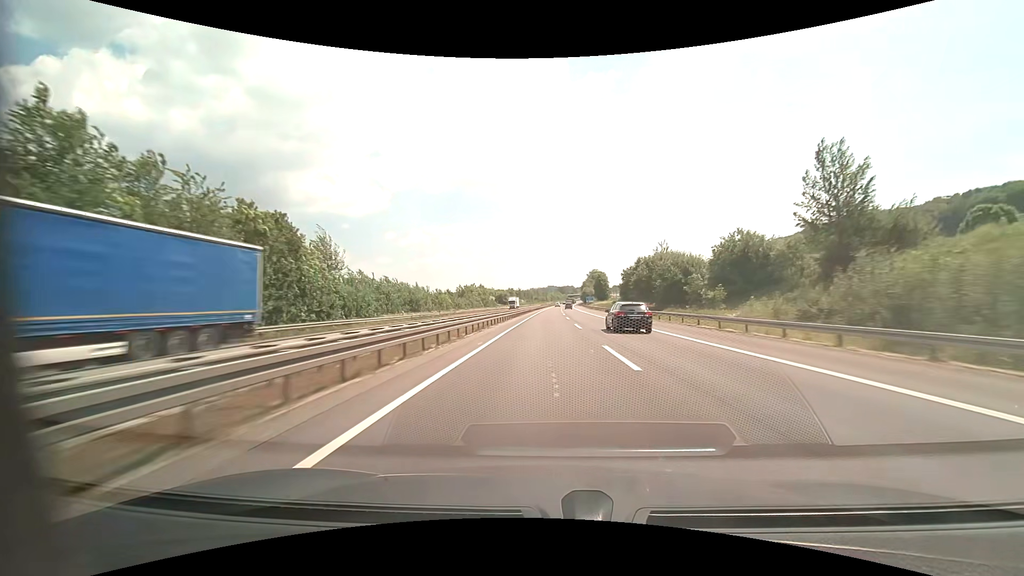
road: motorway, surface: asphalt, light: Day
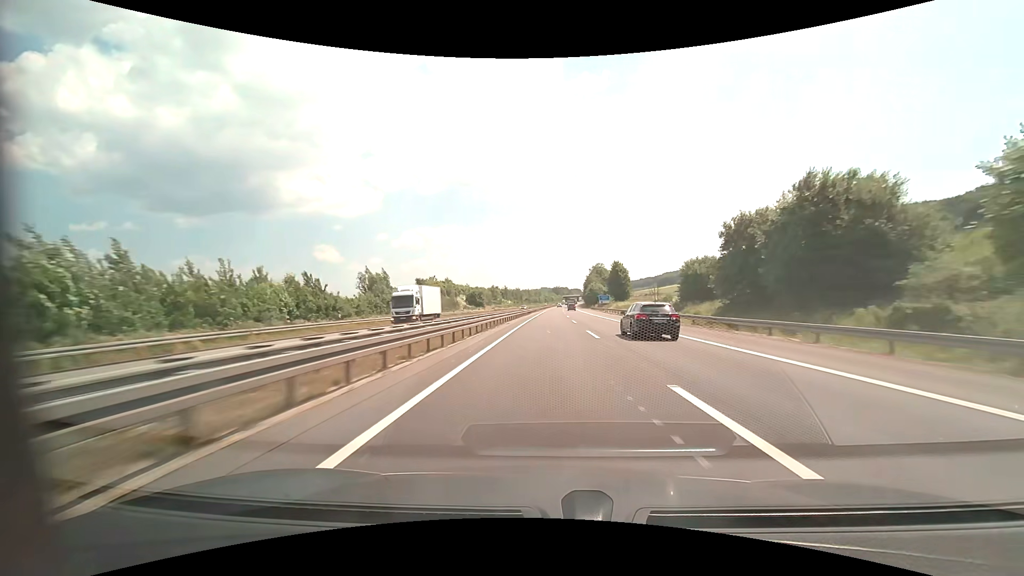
(+0.4, +62.5) m; +1°
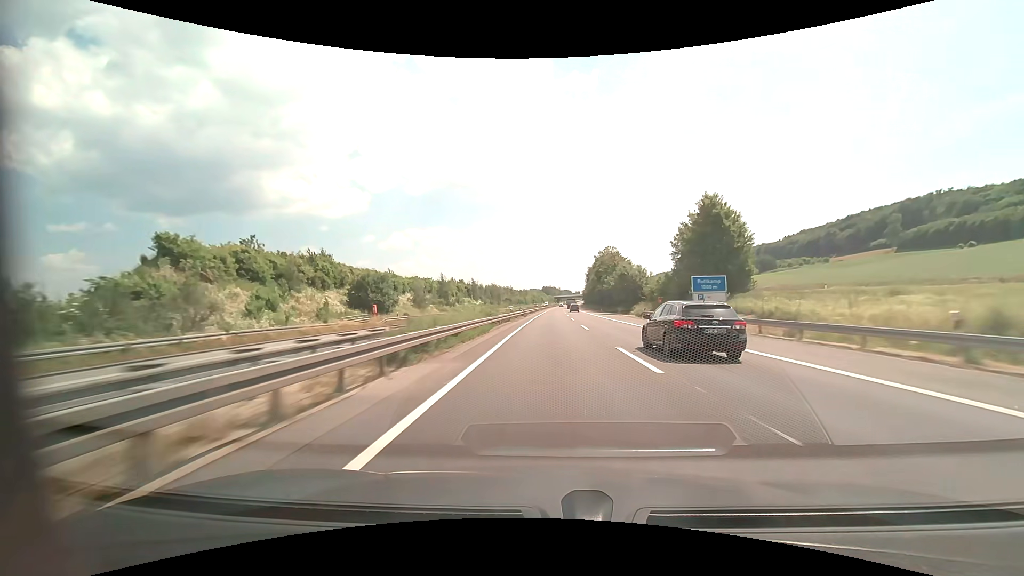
(+0.9, +83.1) m; +1°
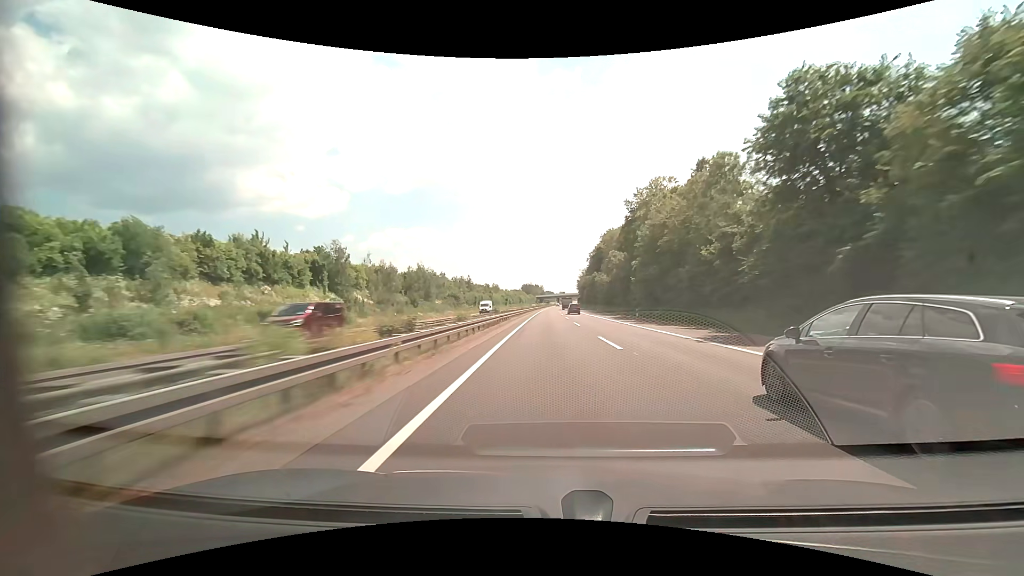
(+1.3, +103.6) m; +2°
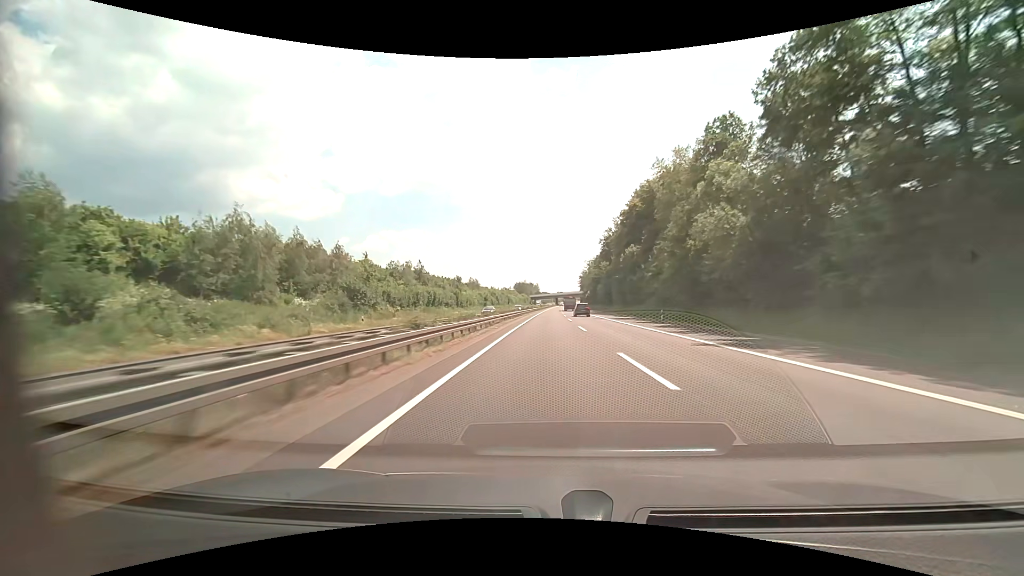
(+0.4, +62.1) m; +1°
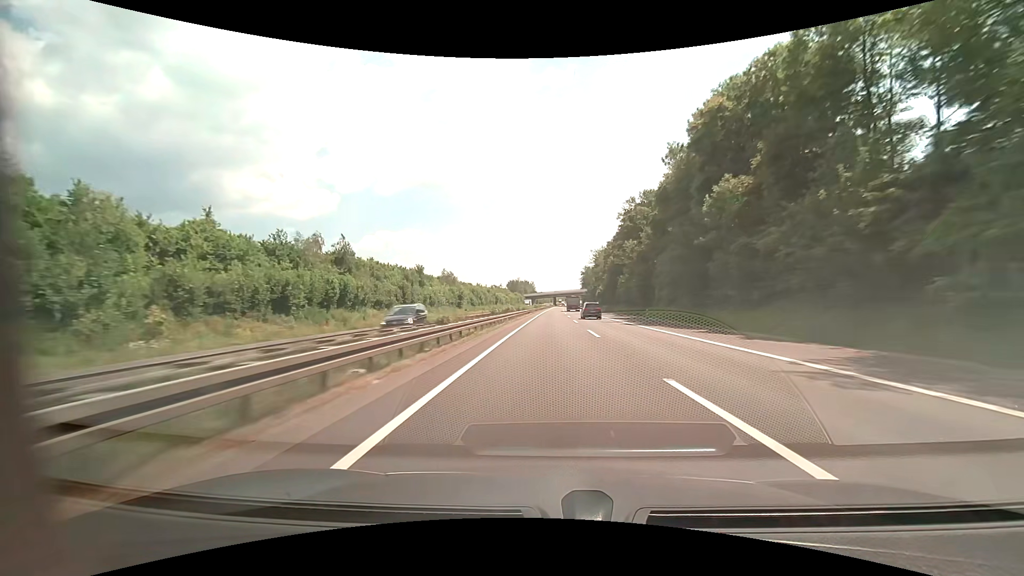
(0.0, +41.4) m; 0°
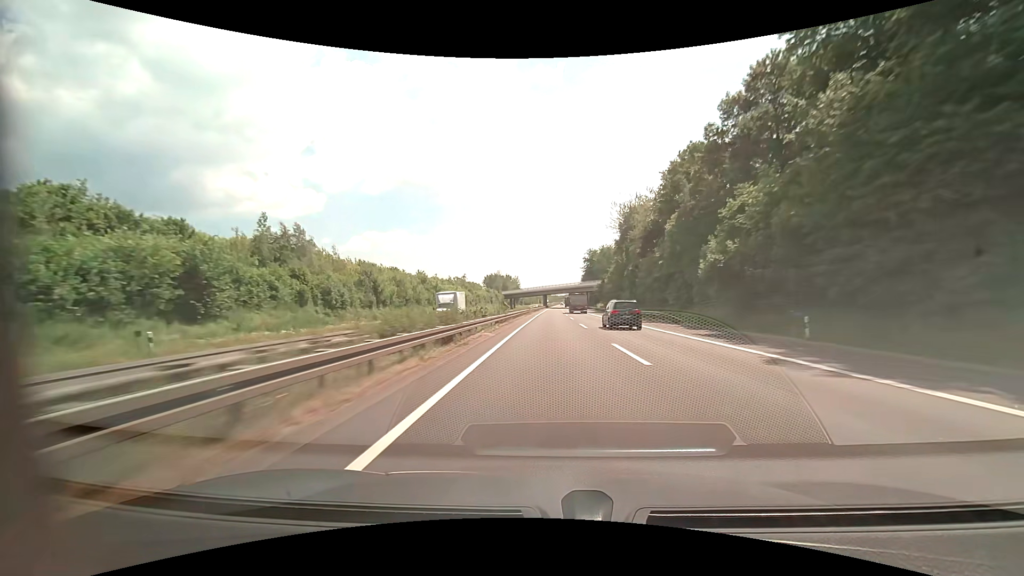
(+1.0, +82.6) m; +1°
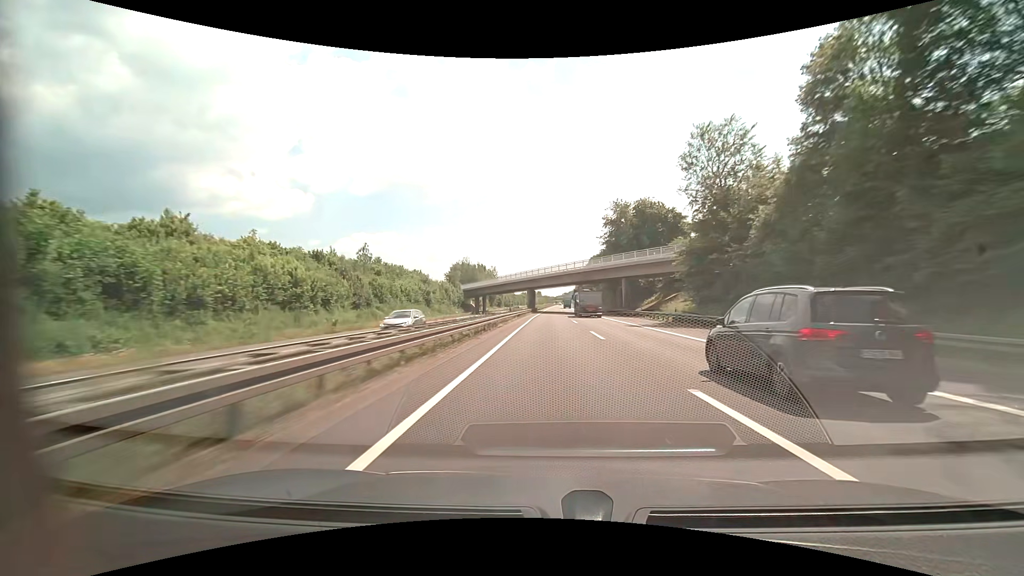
(+0.8, +82.3) m; +1°
(0, +10) (0, +20) (0, +30) (0, +40) (0, +50) (0, +60) (+1, +70) (+1, +80) (+1, +90) (+1, +100) m
